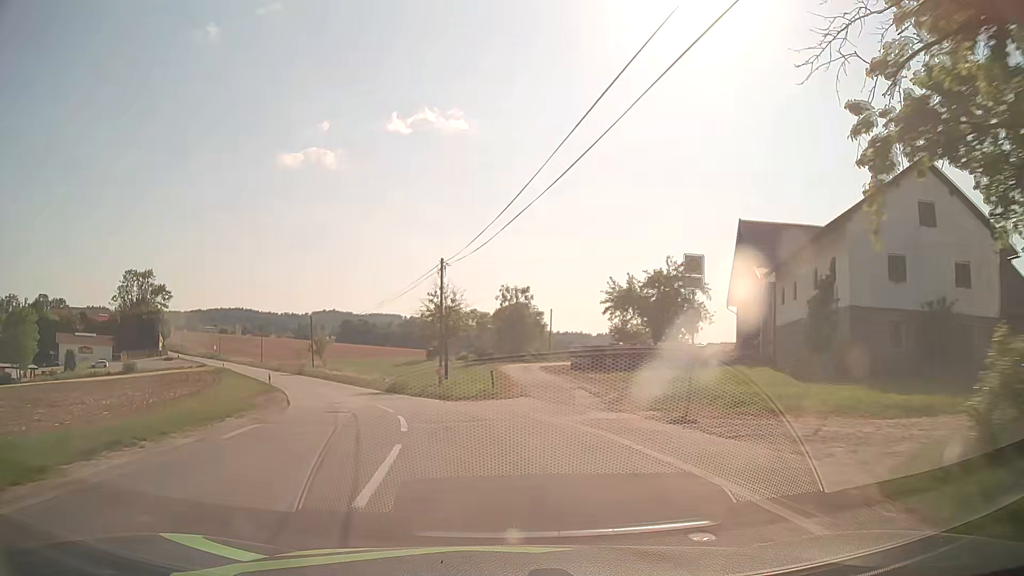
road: tertiary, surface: asphalt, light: Day
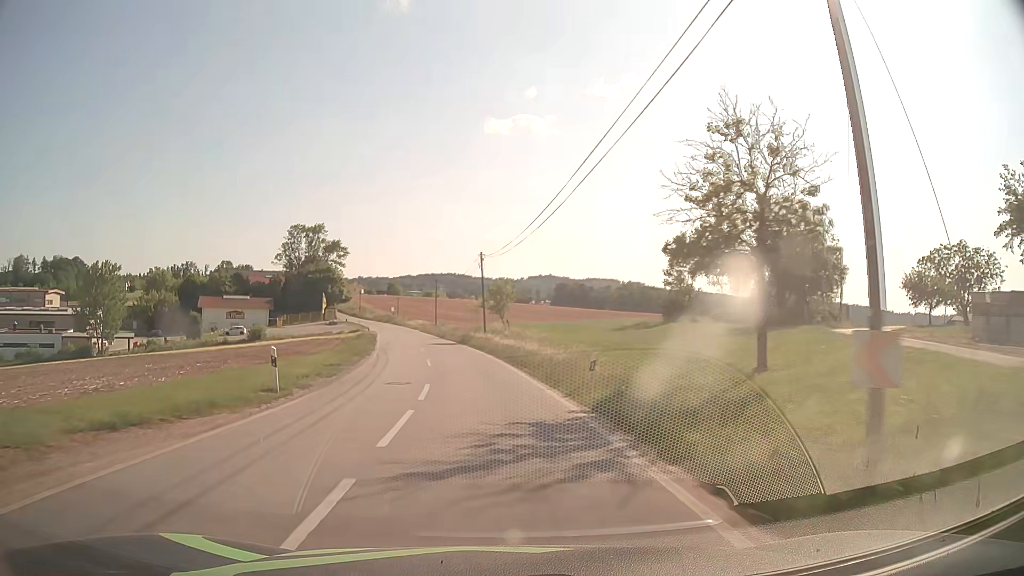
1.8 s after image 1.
(-4.4, +27.3) m; -19°
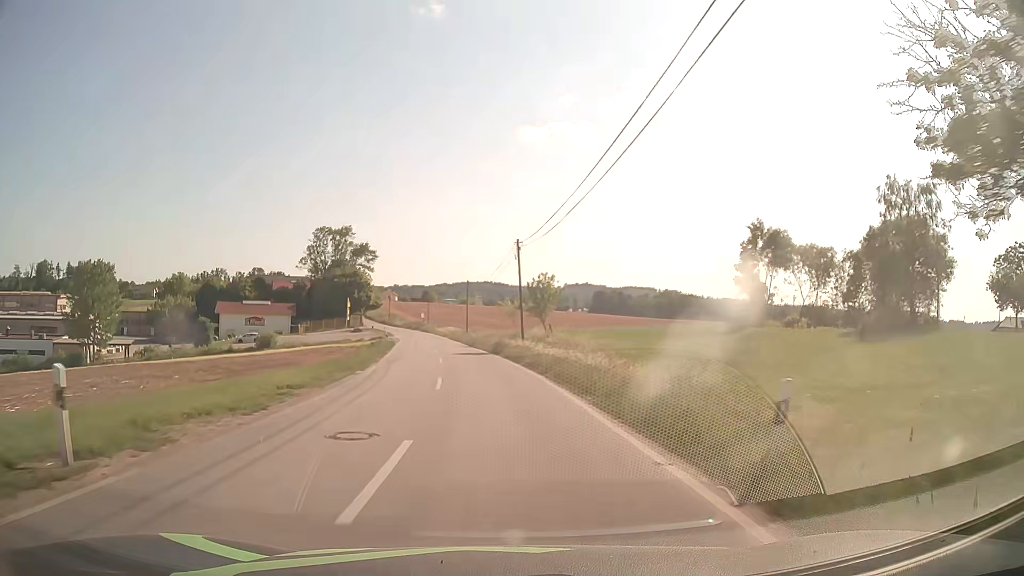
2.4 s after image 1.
(-0.3, +9.5) m; -3°
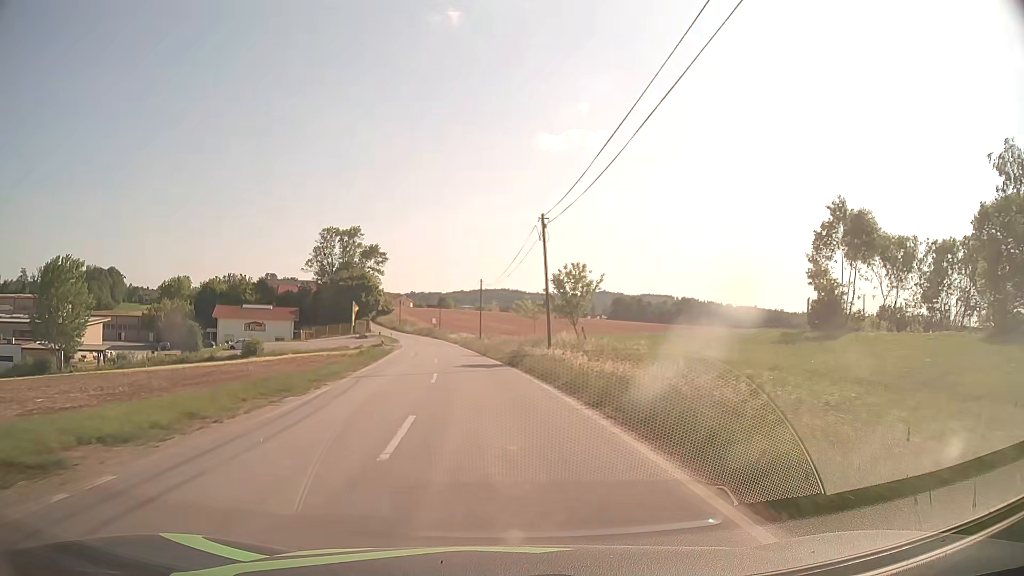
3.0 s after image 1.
(-0.1, +9.5) m; -2°
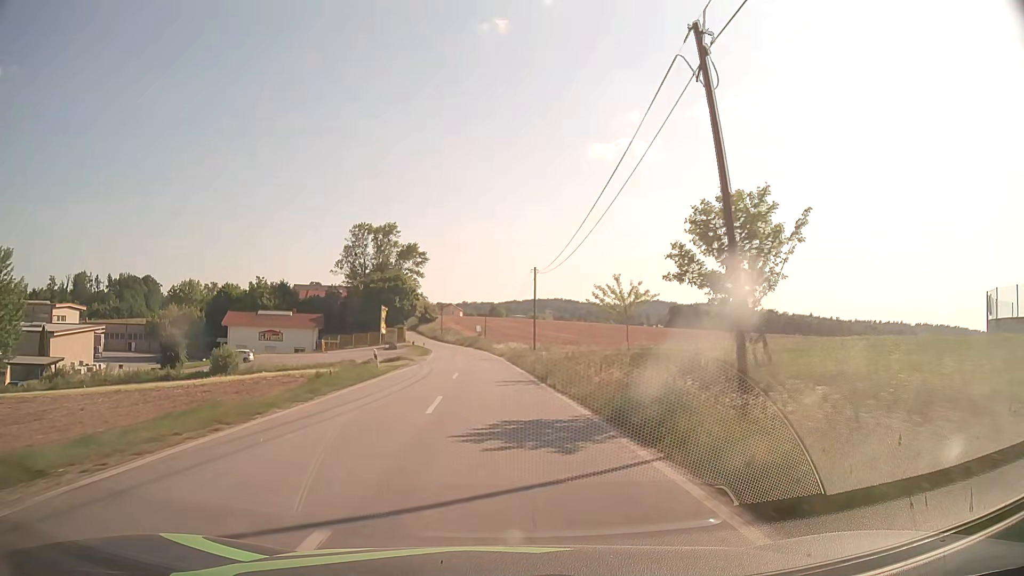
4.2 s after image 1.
(-0.6, +18.9) m; -4°
